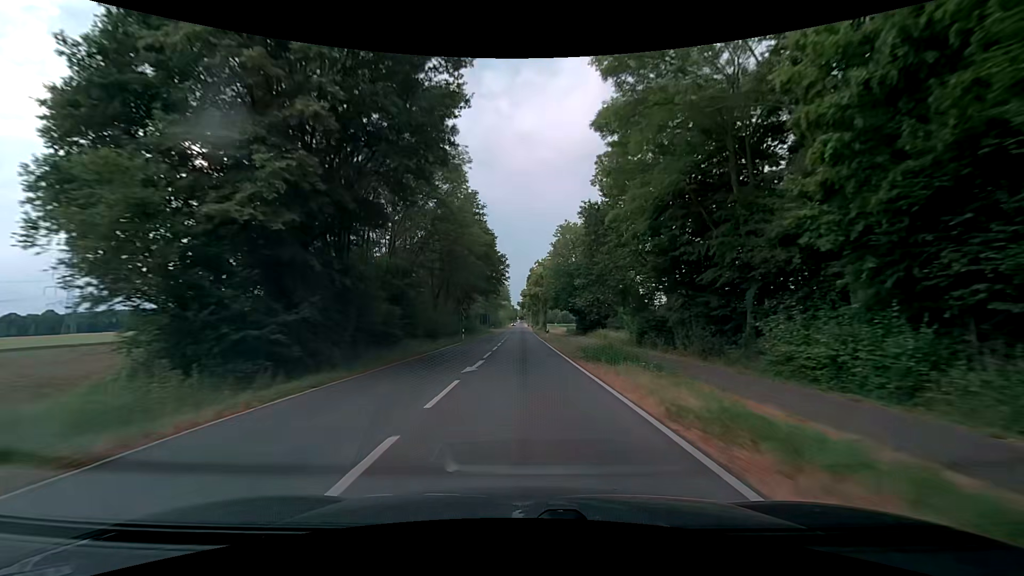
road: secondary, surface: asphalt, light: Day
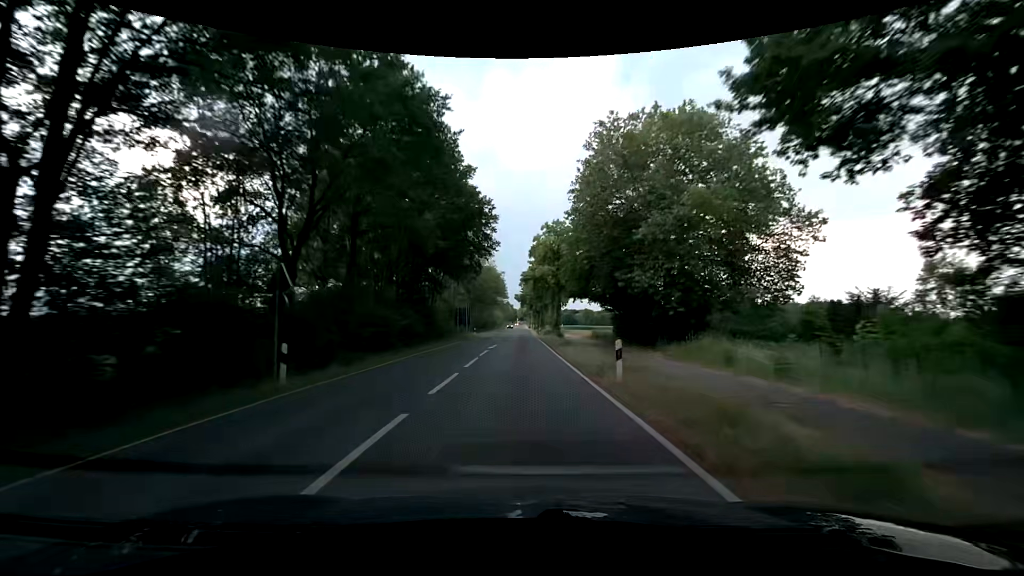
(+0.2, +35.8) m; 0°
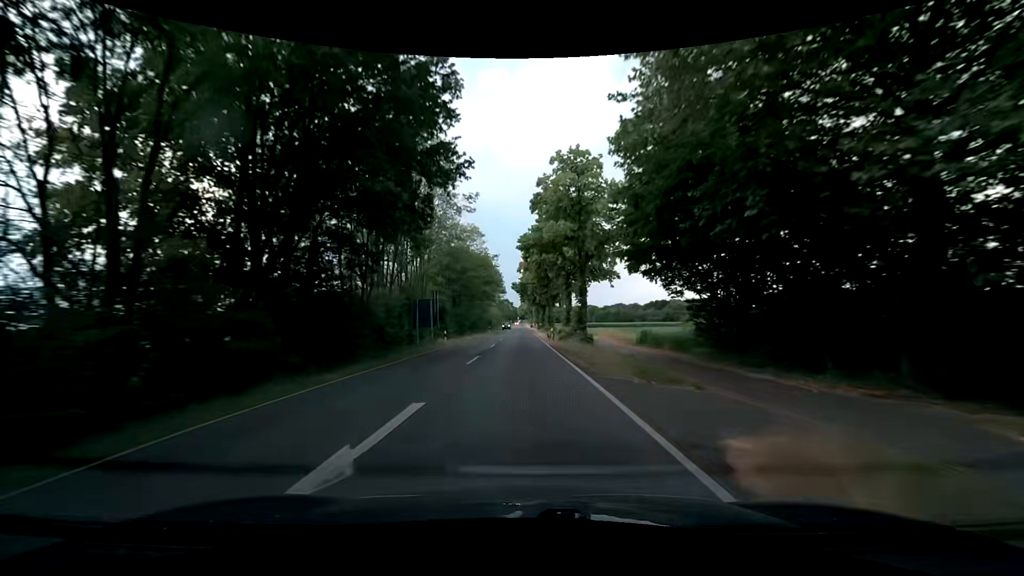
(0.0, +24.0) m; 0°
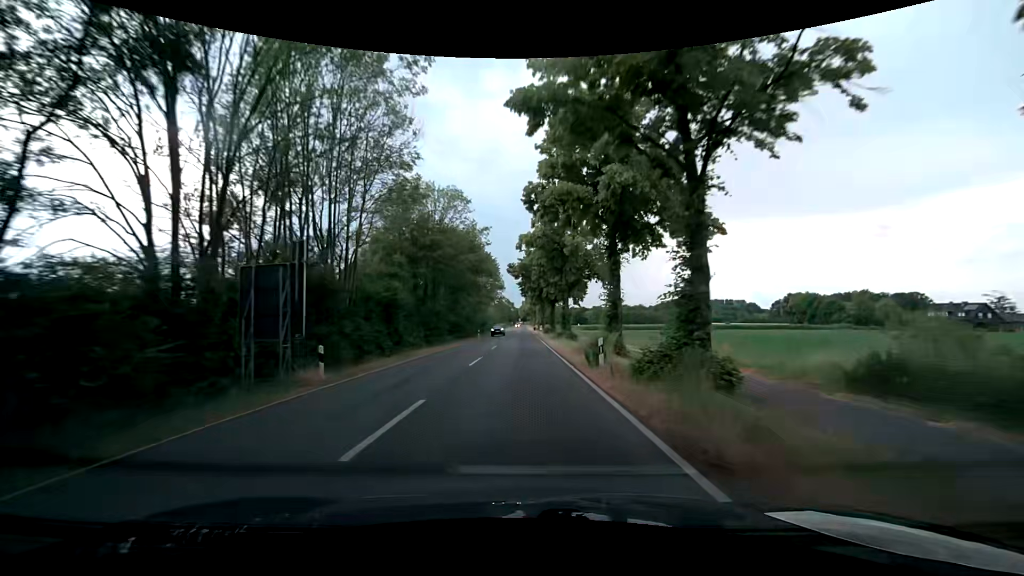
(0.0, +23.4) m; 0°
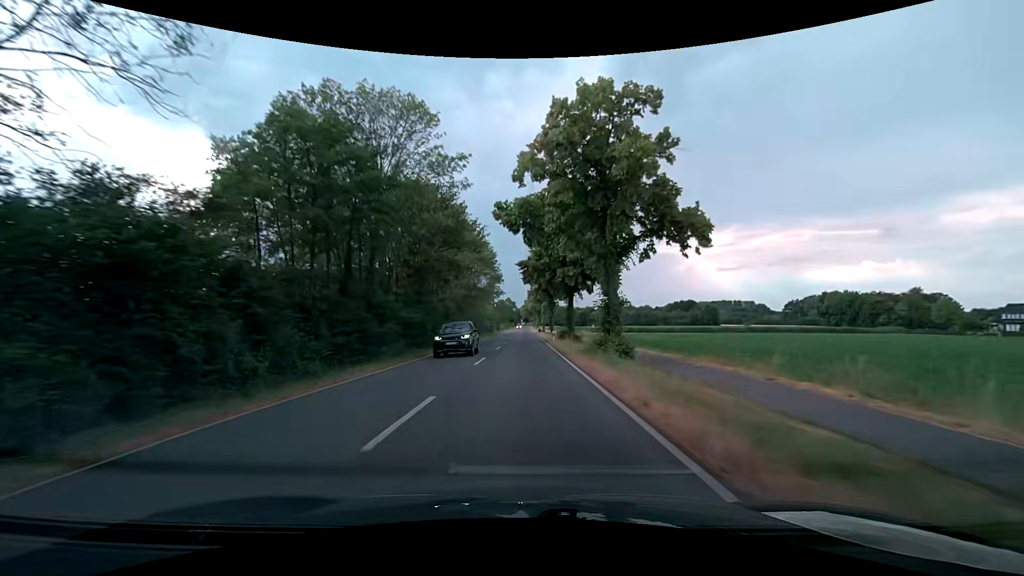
(0.0, +23.6) m; 0°
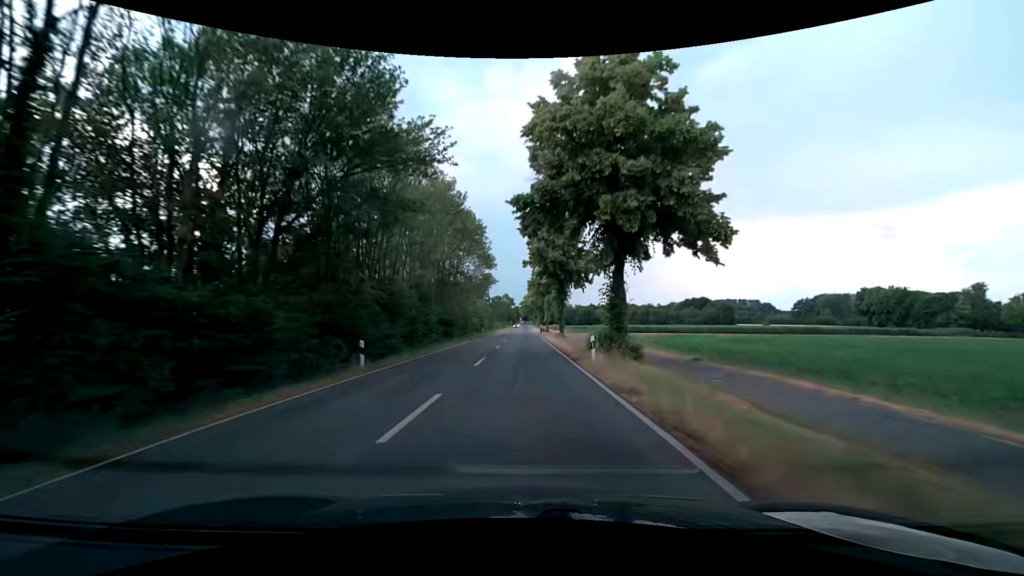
(-0.1, +23.8) m; 0°
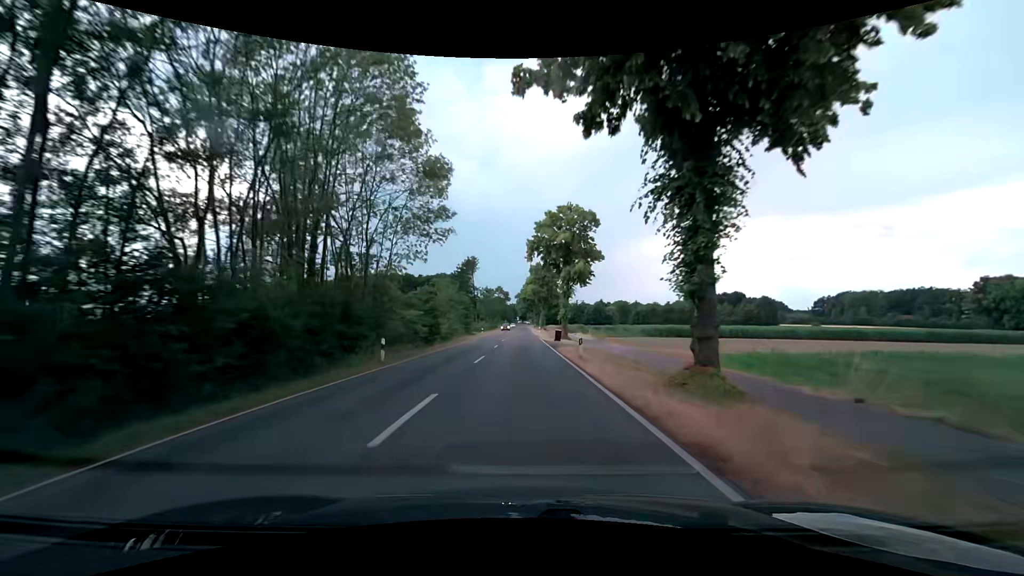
(0.0, +47.2) m; 0°
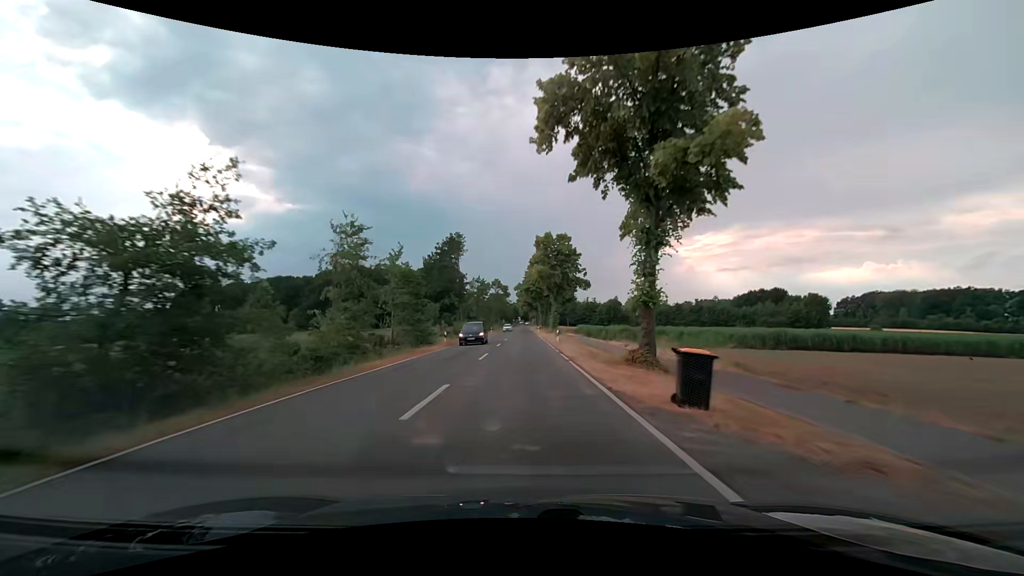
(-0.2, +34.5) m; -1°
(0, +10) (0, +20) (0, +30) (0, +40) (0, +50) (0, +60) (0, +70) (0, +80) (+1, +90) (+1, +100) m
